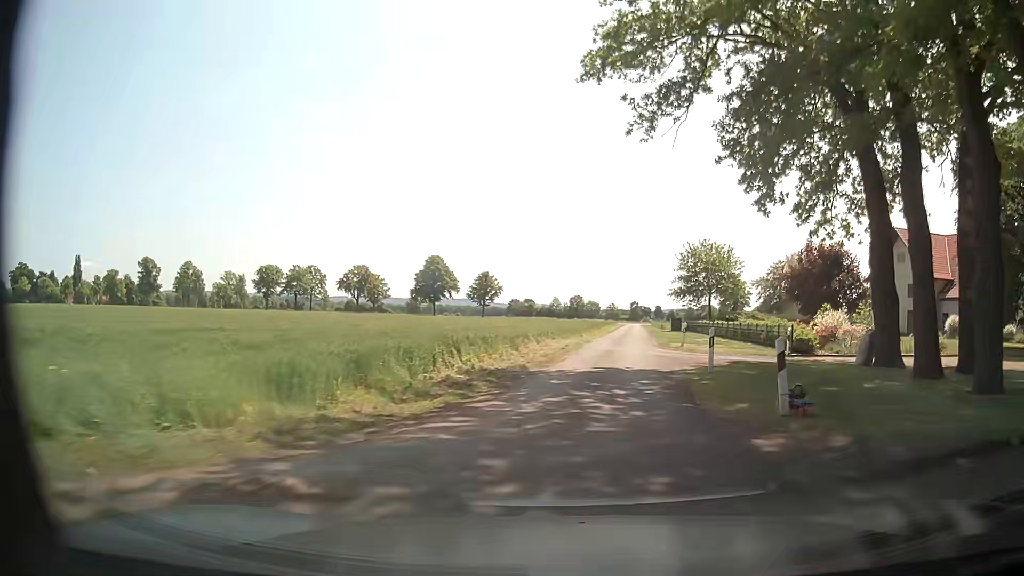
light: Day
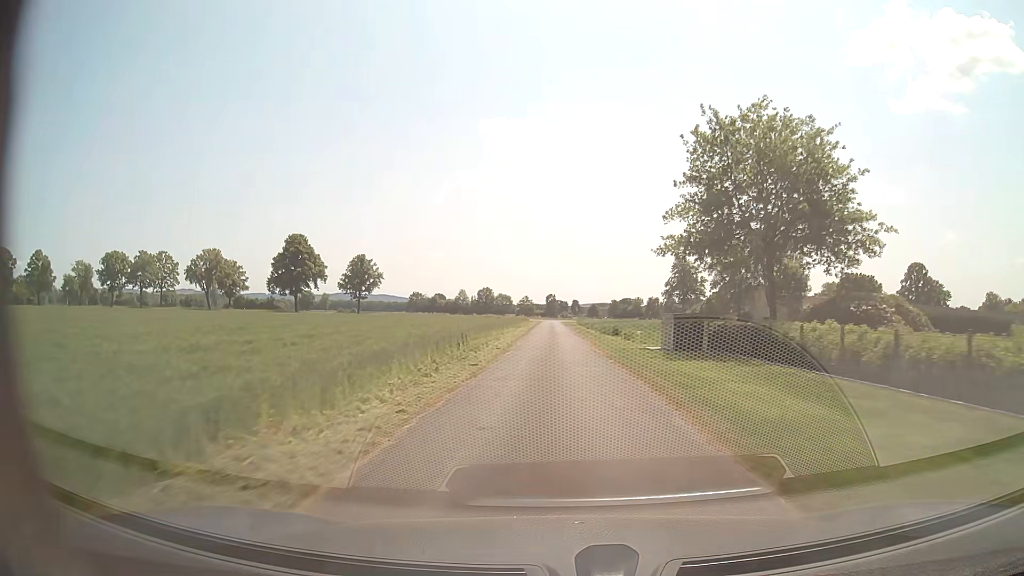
(+5.5, +47.4) m; +8°
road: unclassified
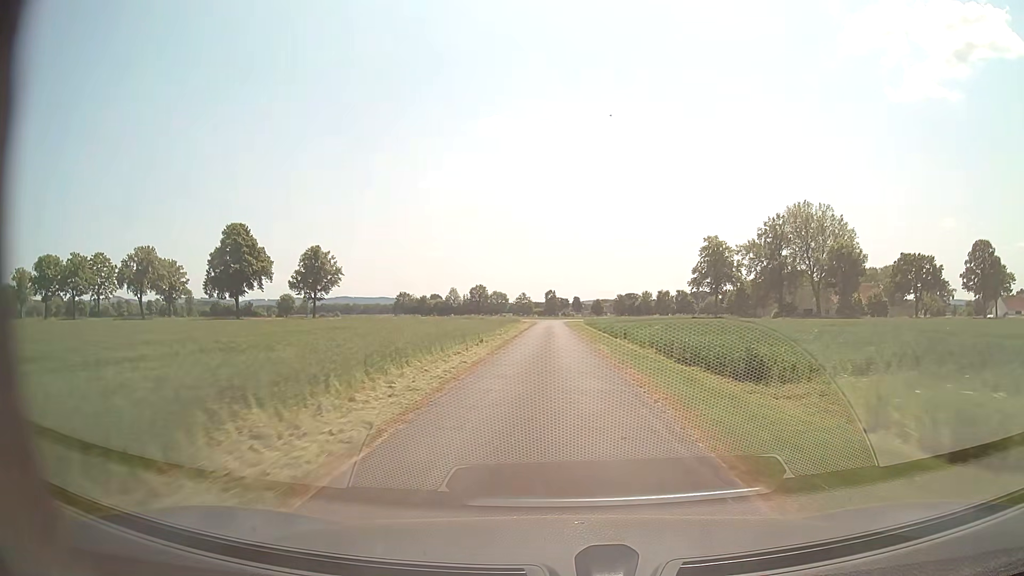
(+0.2, +31.3) m; 0°
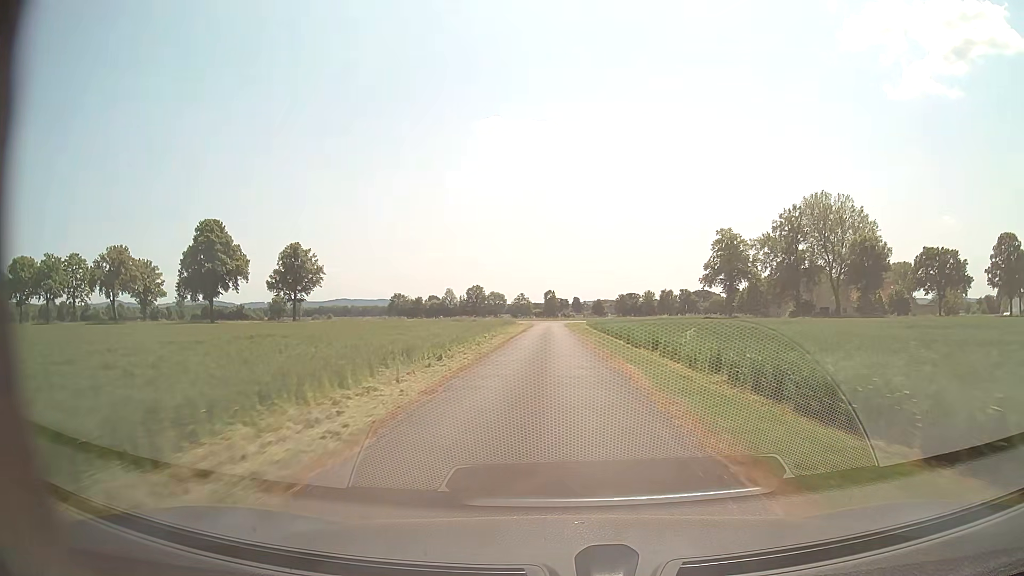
(0.0, +10.4) m; 0°
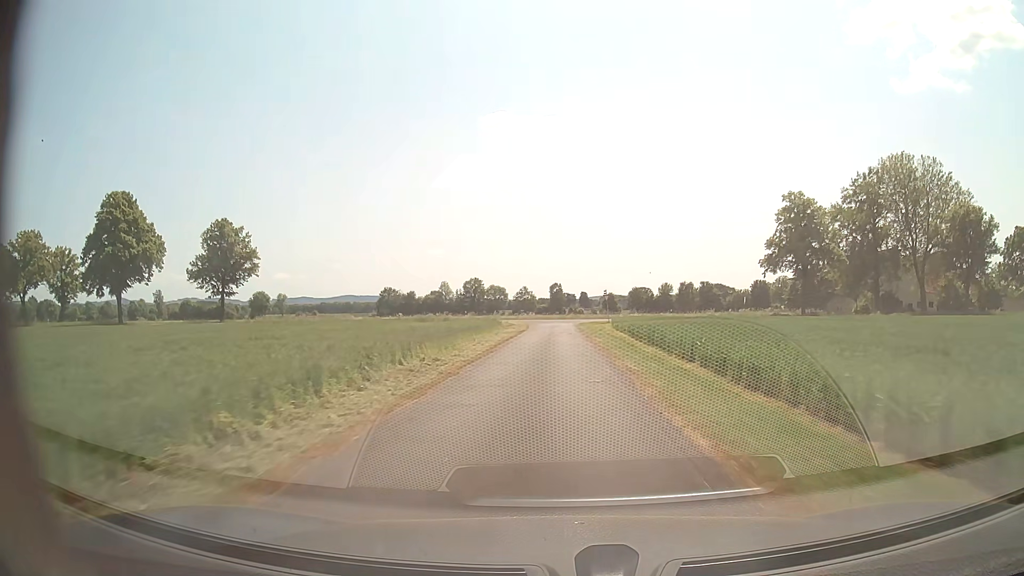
(-0.2, +30.7) m; -1°
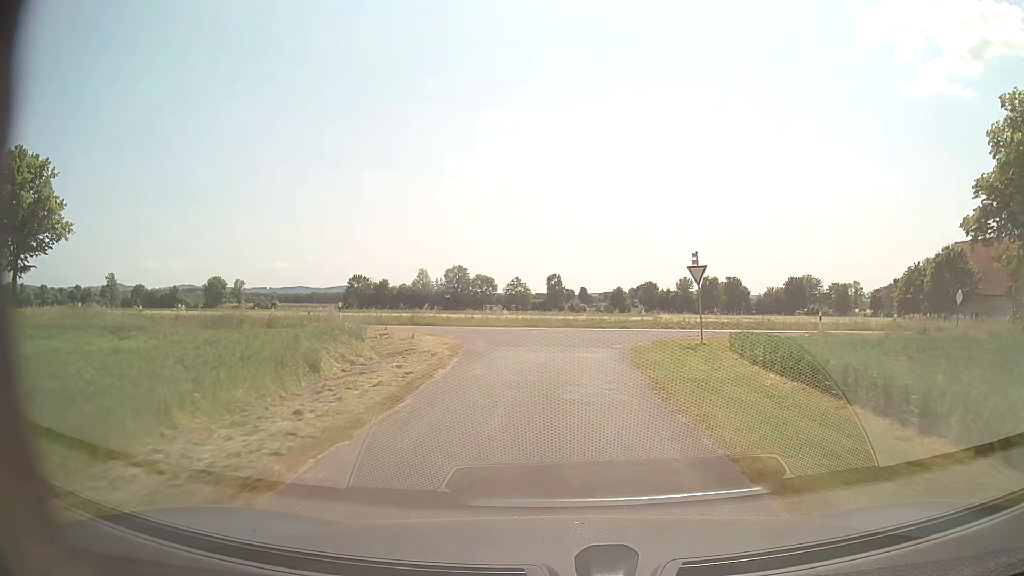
(-0.1, +43.2) m; 0°
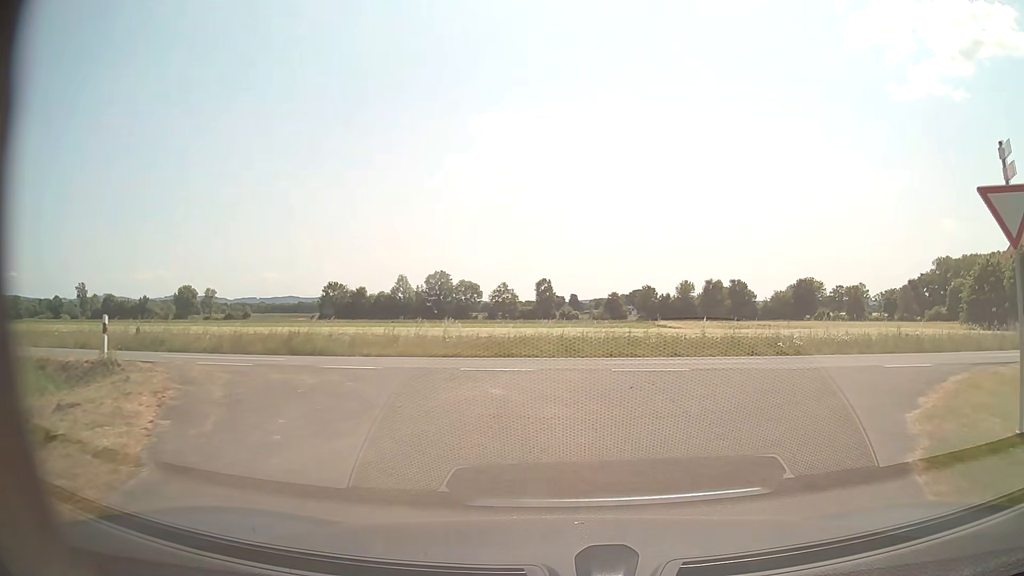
(-0.1, +17.1) m; +1°
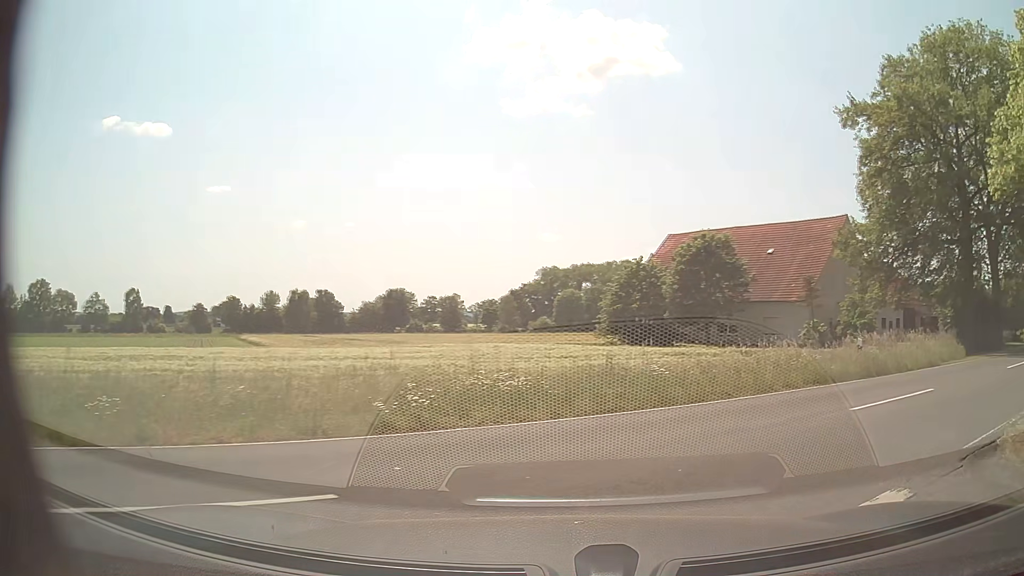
(+2.5, +11.3) m; +34°
(+4, +9) (+11, +16) (+19, +22) (+27, +27) (+35, +33) (+43, +39) (+51, +45) (+59, +51) (+67, +58) (+75, +64) m
